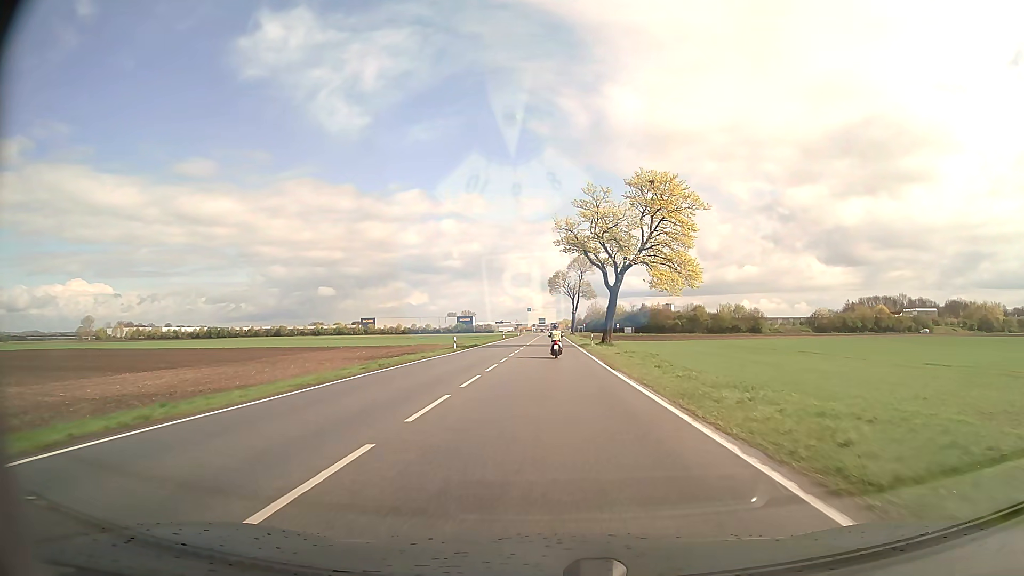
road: secondary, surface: asphalt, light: Day
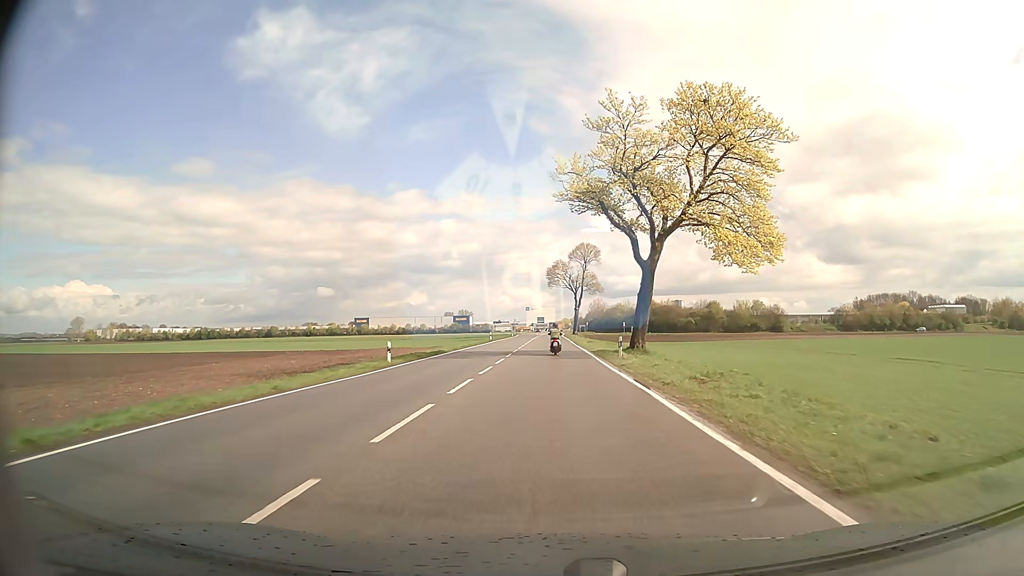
(0.0, +20.0) m; 0°
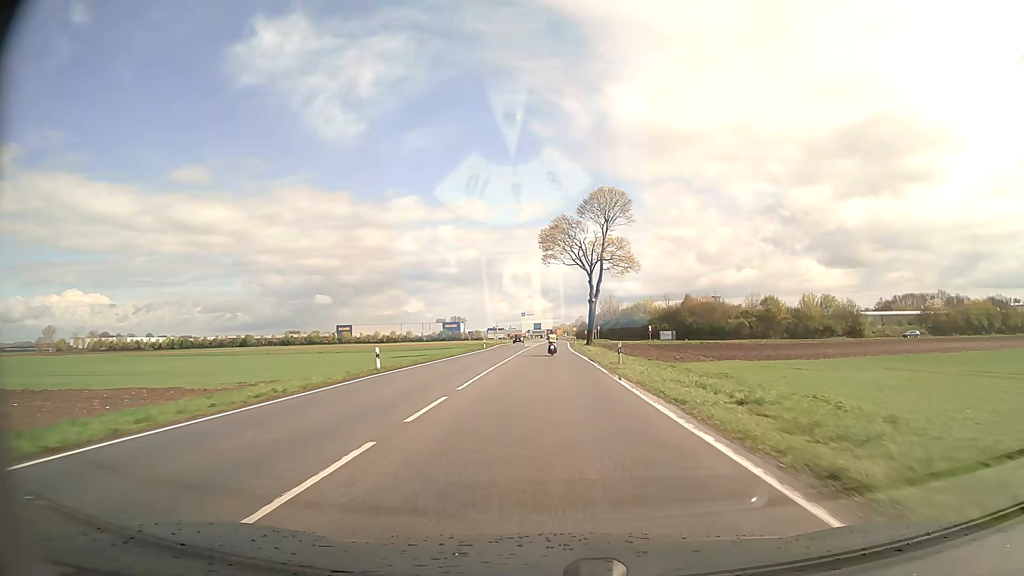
(+0.1, +52.2) m; 0°
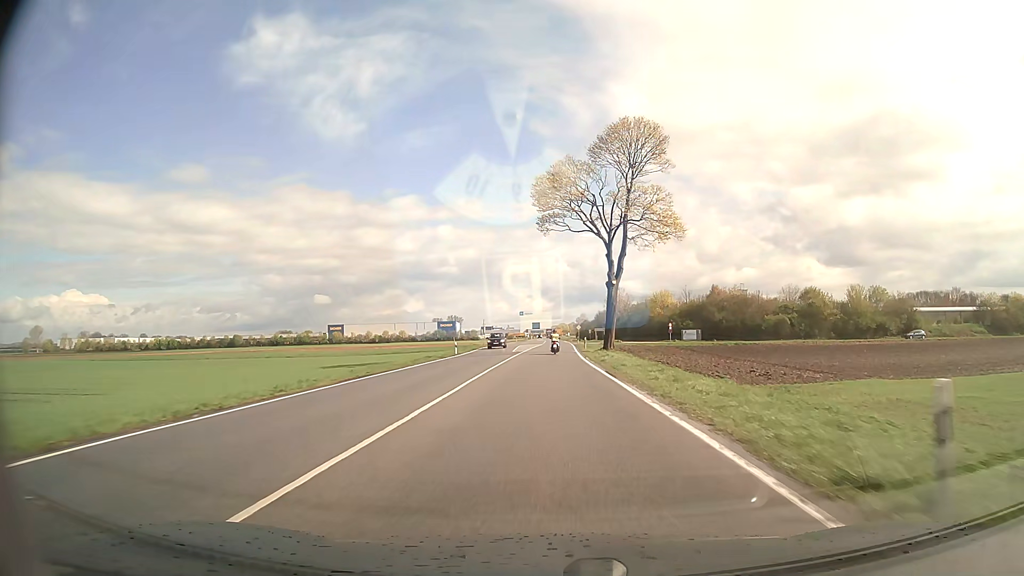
(0.0, +23.5) m; 0°
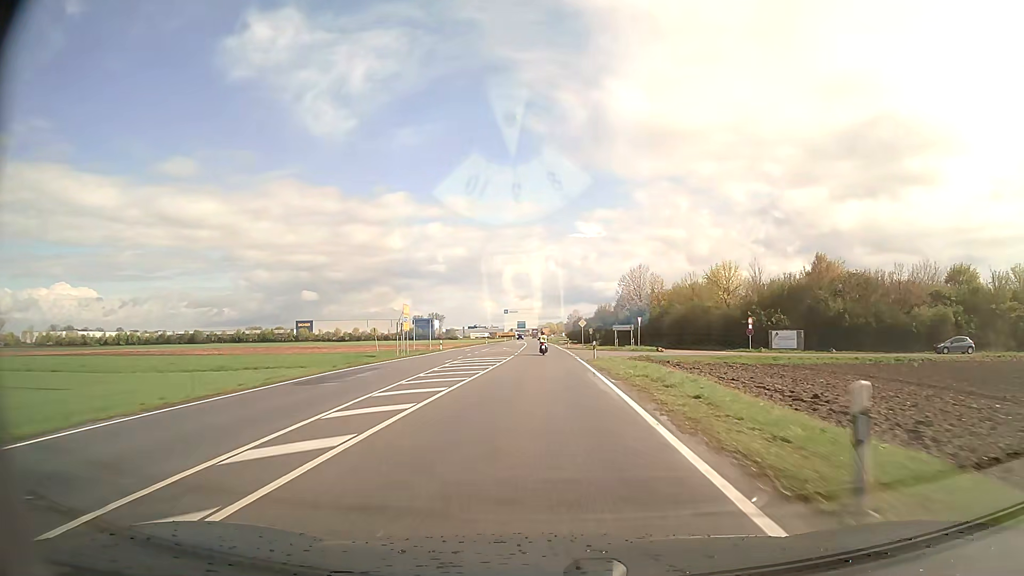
(+0.4, +50.0) m; +1°
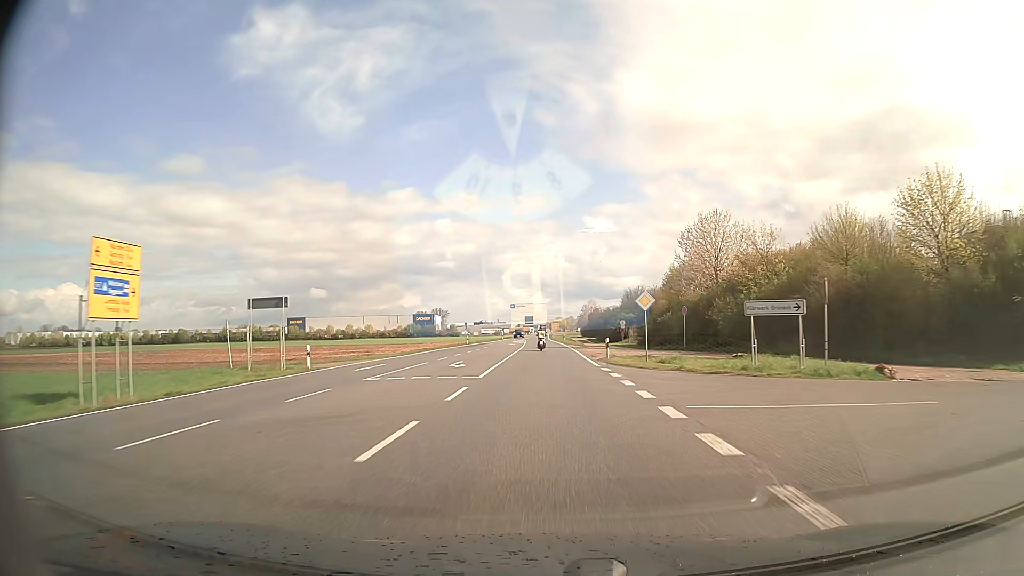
(-0.2, +39.2) m; -1°
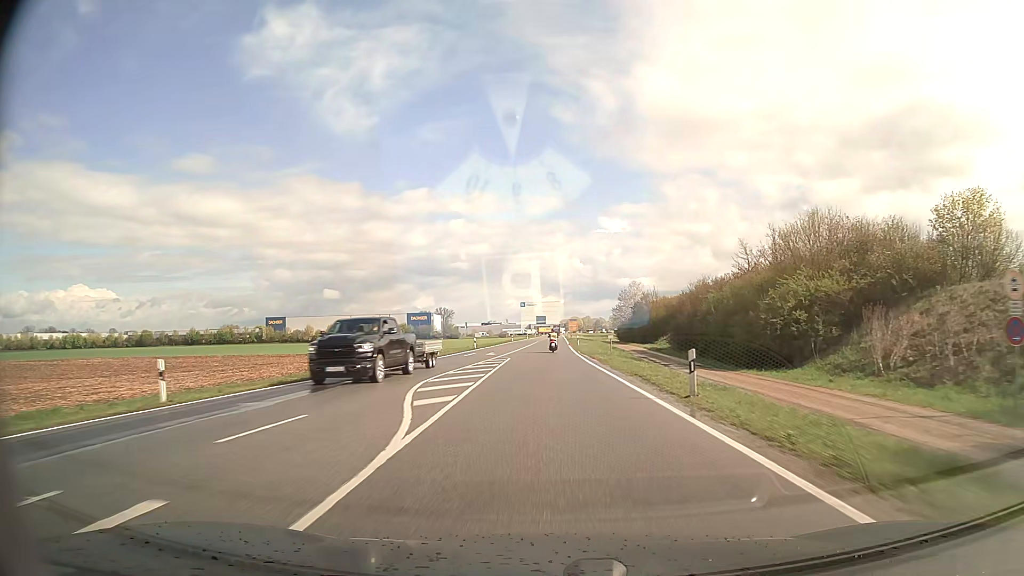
(-0.9, +67.2) m; -1°
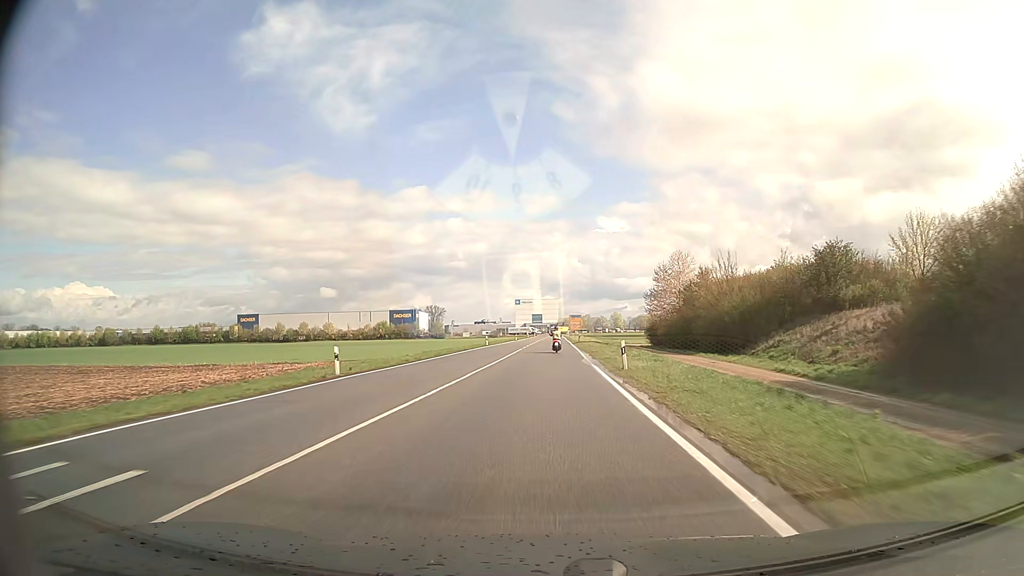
(+0.1, +41.2) m; 0°
(0, +10) (0, +20) (0, +30) (0, +40) (0, +50) (0, +60) (+1, +70) (+1, +80) (+1, +90) (+1, +100) m
